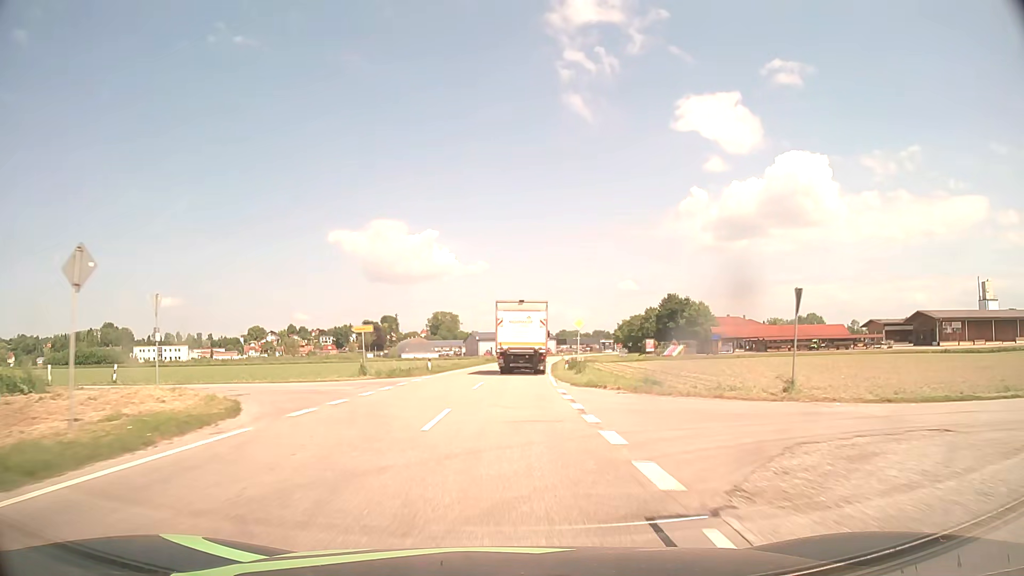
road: tertiary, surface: asphalt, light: Day
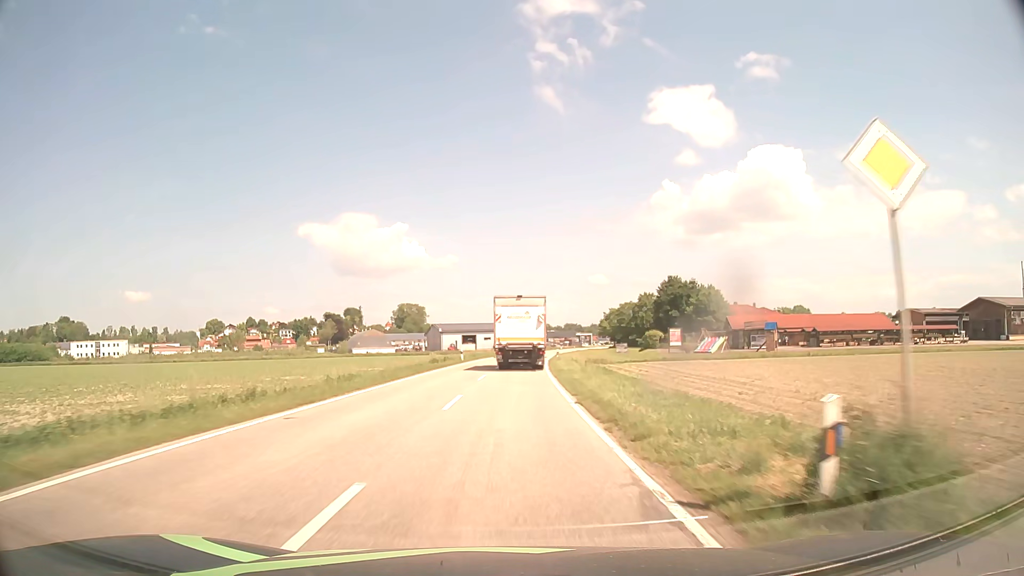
(+0.8, +32.9) m; +3°
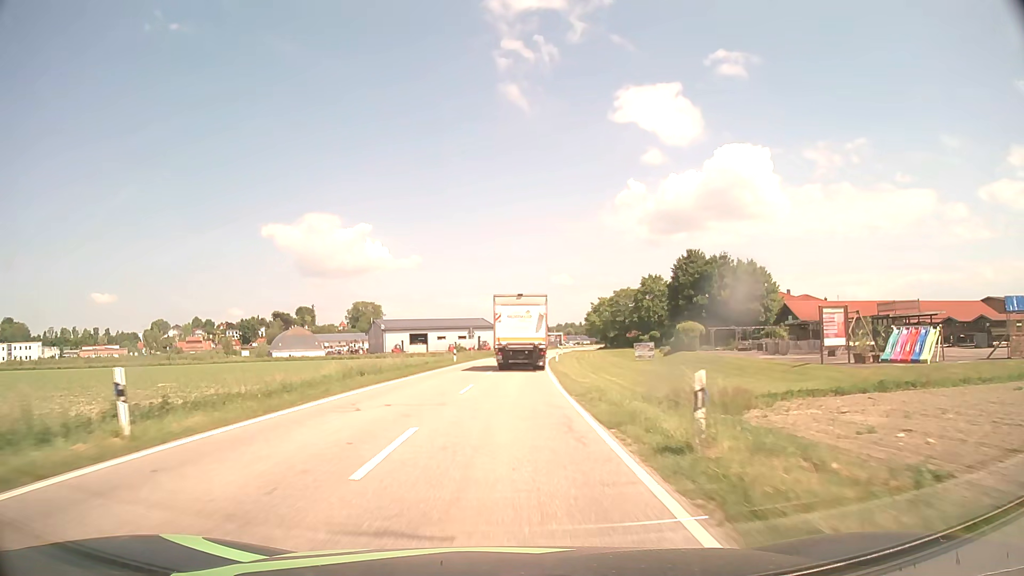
(+1.1, +44.0) m; +3°
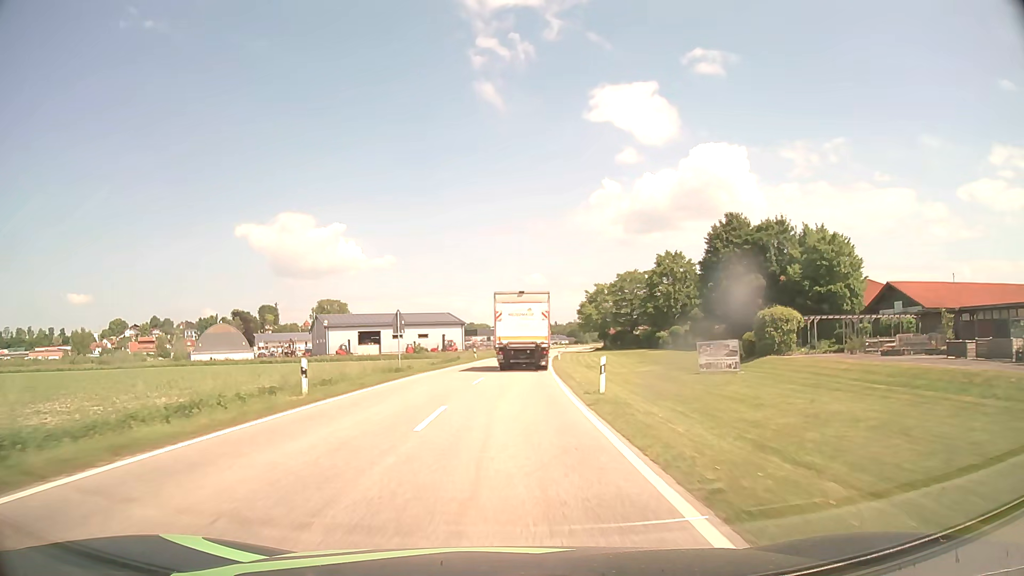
(+0.6, +32.5) m; +2°
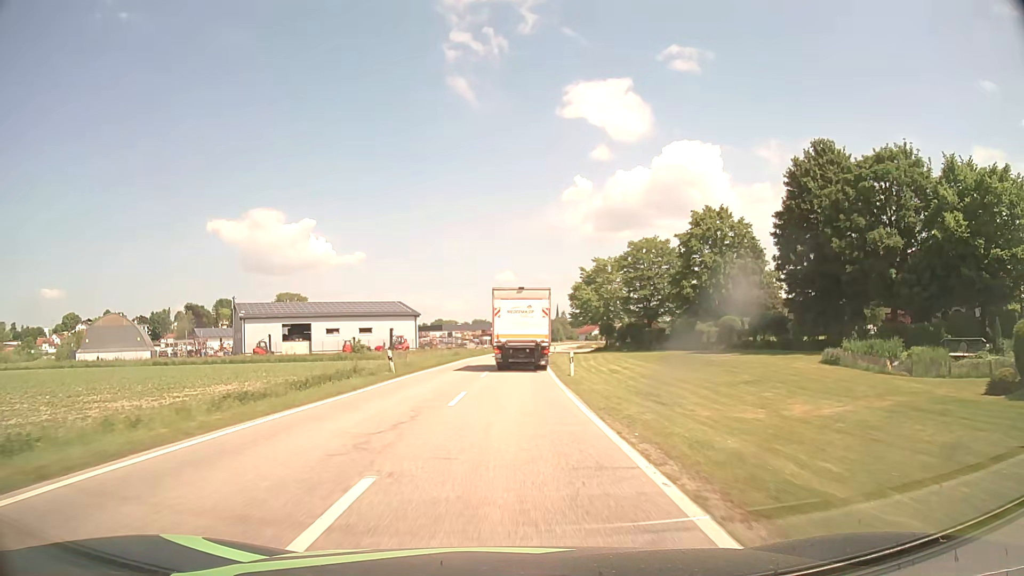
(+0.7, +31.7) m; +3°
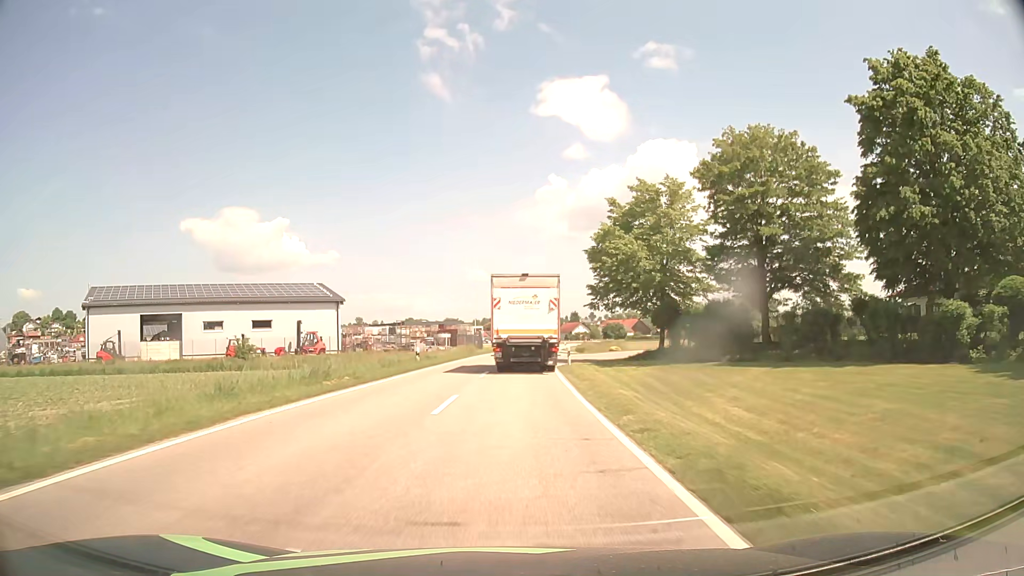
(+0.7, +38.5) m; +2°
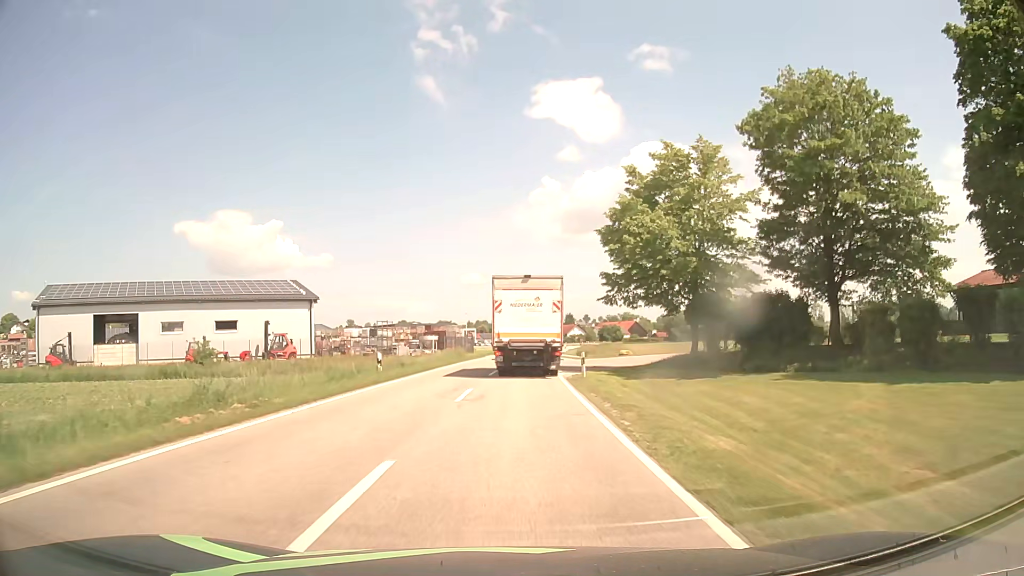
(0.0, +8.5) m; +1°
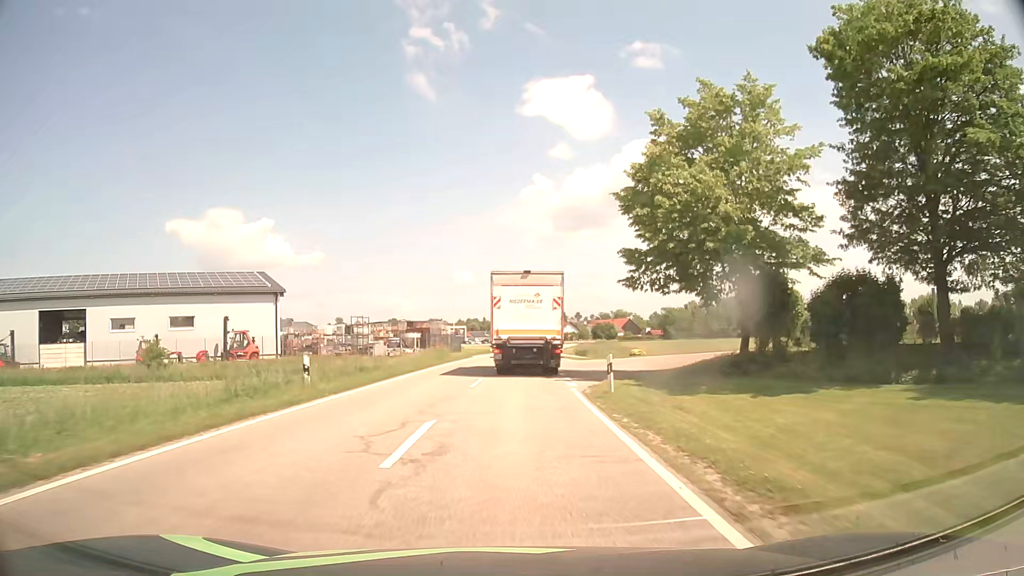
(0.0, +8.1) m; +1°
